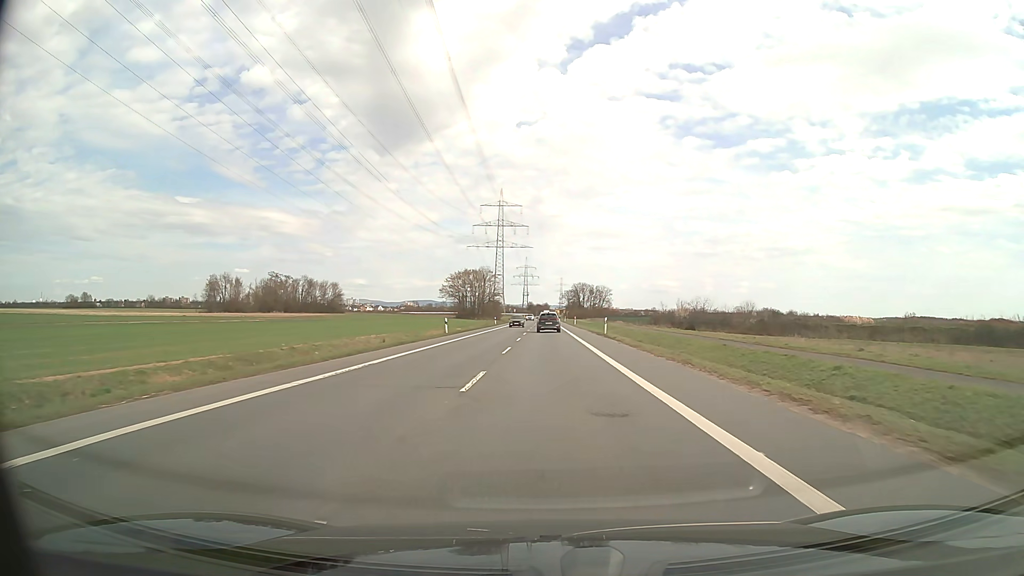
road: secondary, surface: asphalt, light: Day
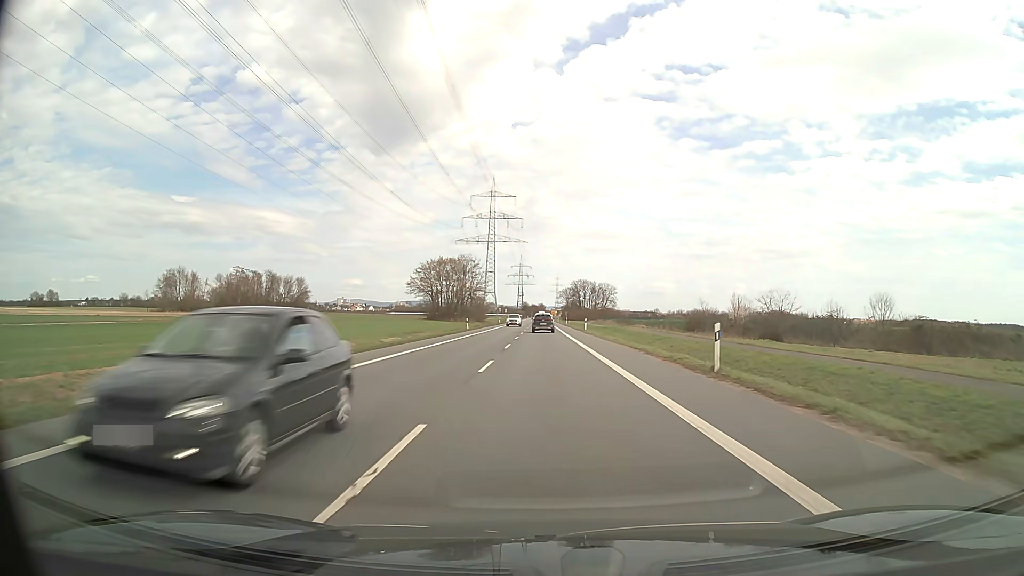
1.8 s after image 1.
(+0.1, +32.2) m; 0°
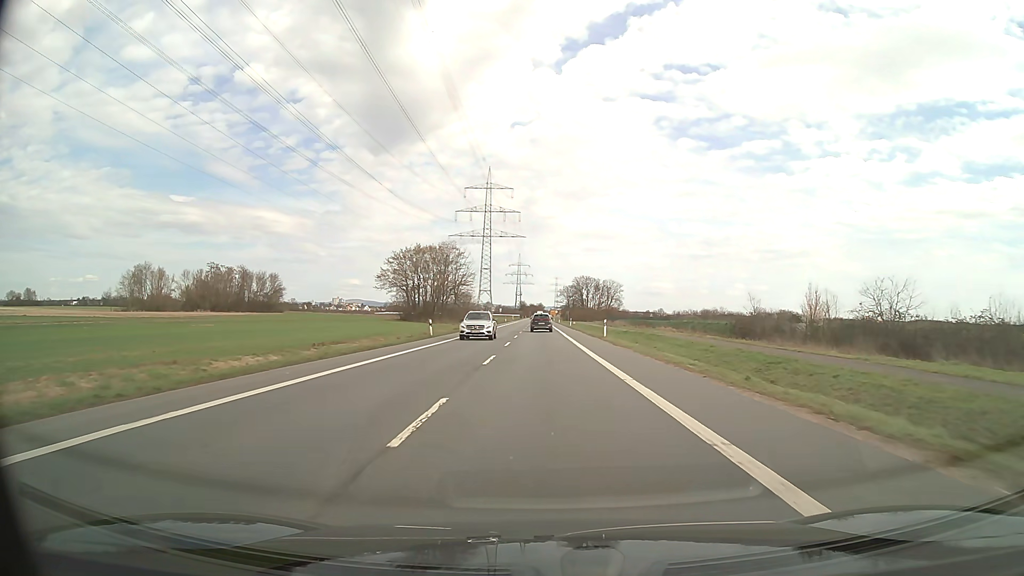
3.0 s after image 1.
(0.0, +21.4) m; 0°
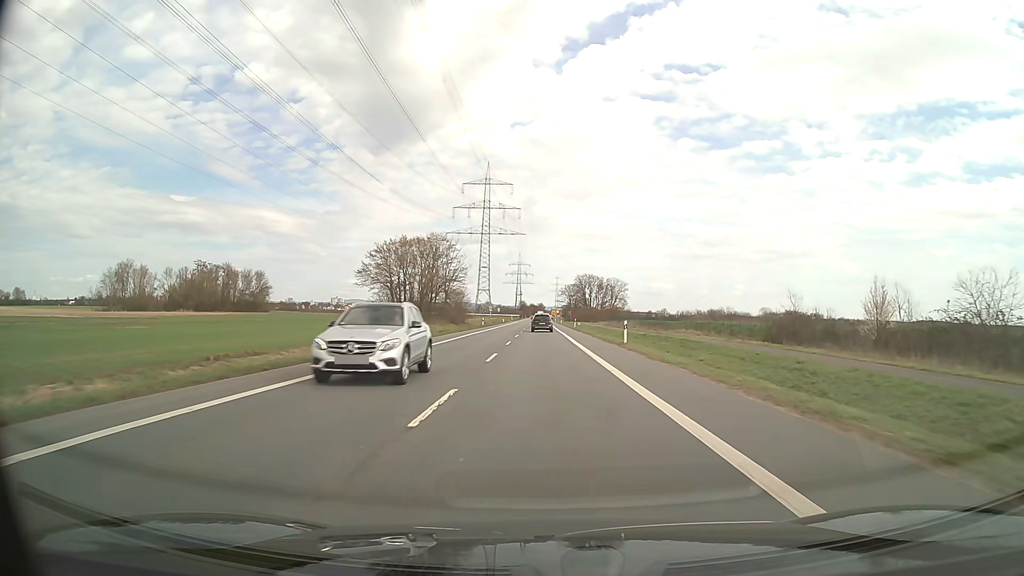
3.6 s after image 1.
(0.0, +10.7) m; 0°
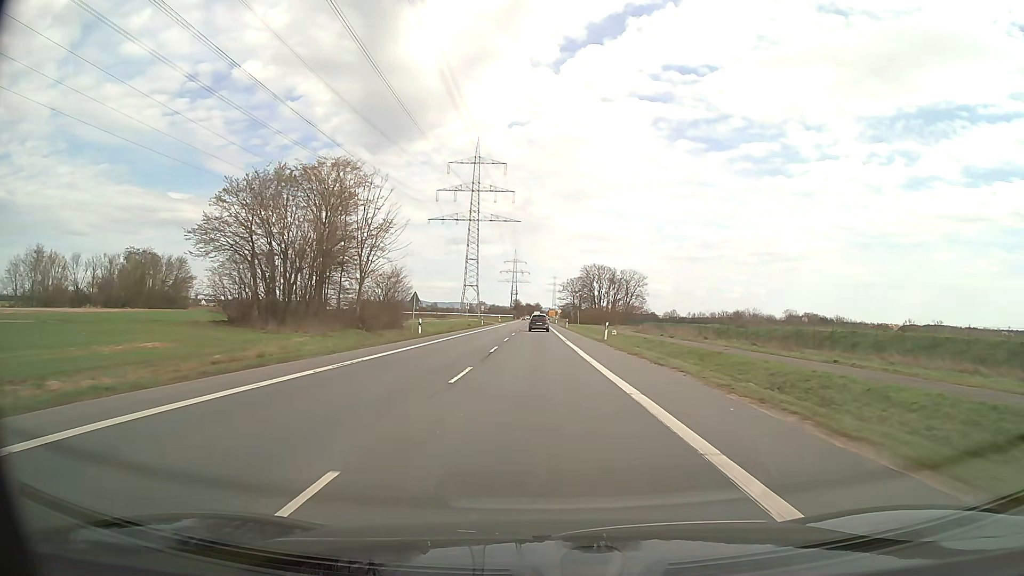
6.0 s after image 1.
(0.0, +42.9) m; 0°
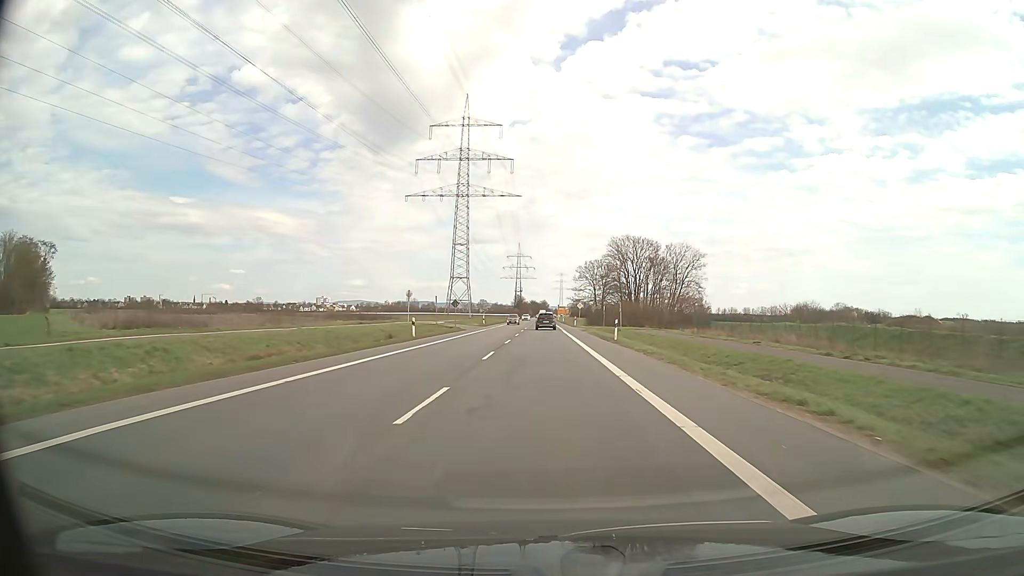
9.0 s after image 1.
(-0.4, +53.6) m; -1°
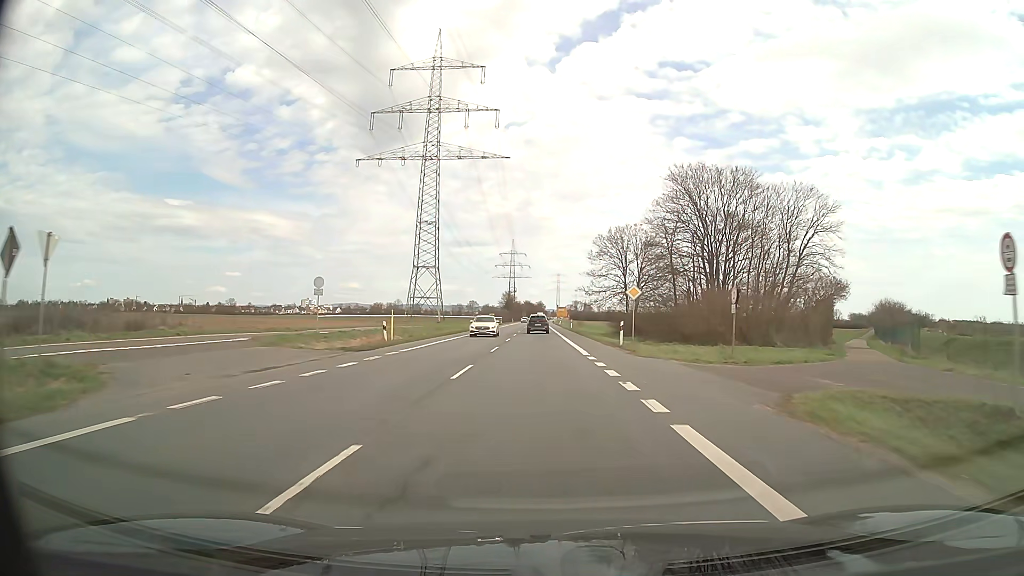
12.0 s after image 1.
(+0.3, +53.7) m; +1°
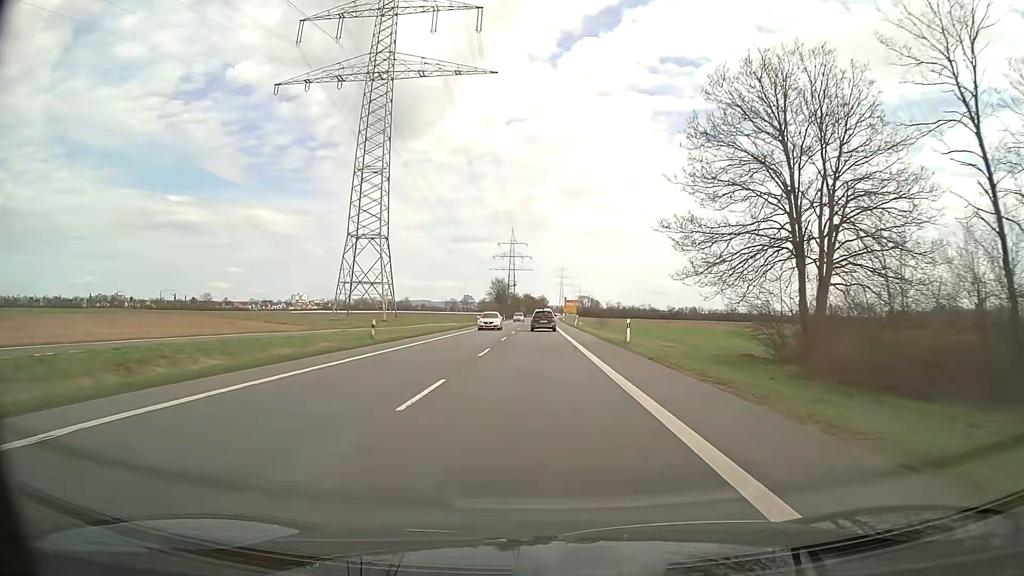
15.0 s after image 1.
(-0.2, +53.8) m; -1°
(0, +10) (0, +20) (0, +30) (0, +40) (0, +50) (0, +60) (0, +70) (+1, +80) (+1, +90) (+1, +100) m
